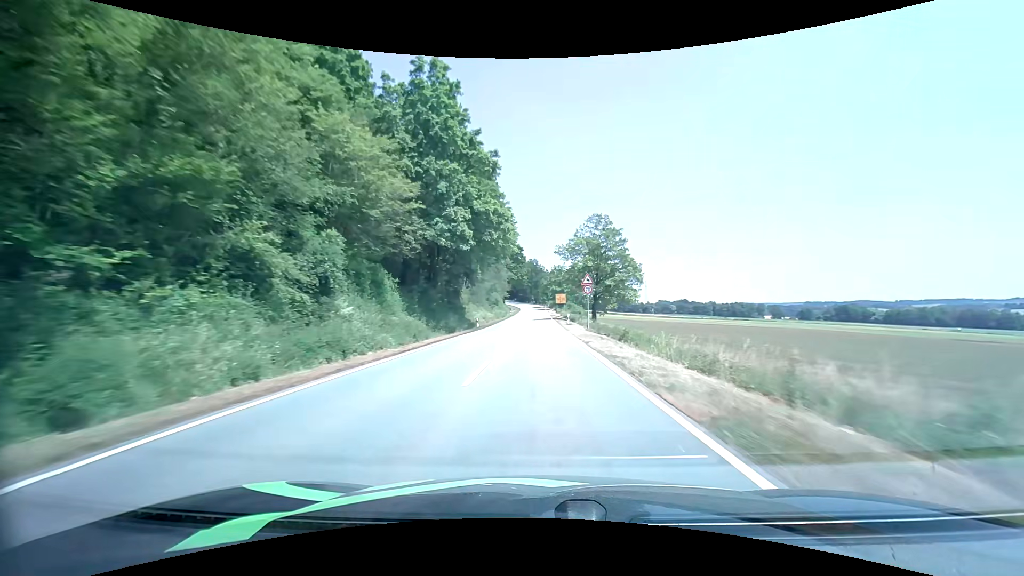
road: tertiary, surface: asphalt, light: Day
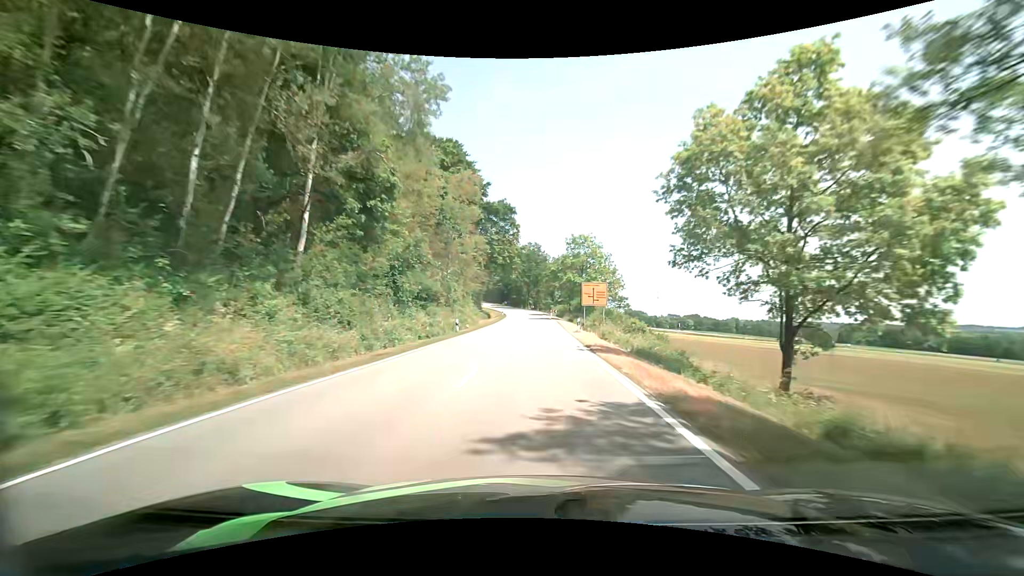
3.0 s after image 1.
(+0.1, +61.3) m; 0°
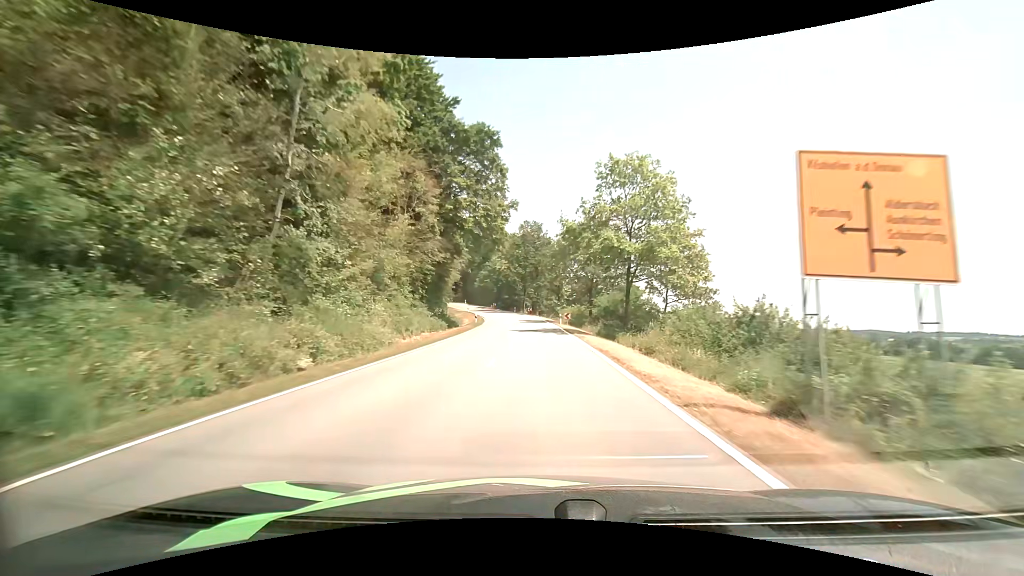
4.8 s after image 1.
(-0.1, +34.6) m; 0°
(0, +10) (0, +20) (0, +30) (0, +40) (-1, +50) (-2, +60) (-3, +70) (-5, +80) (-8, +89) (-11, +99) m
